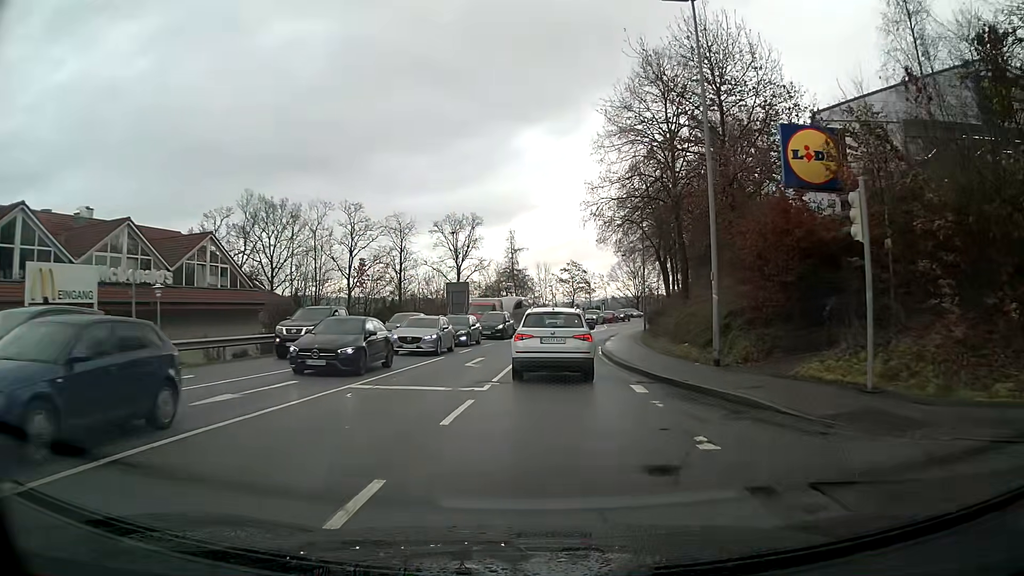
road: tertiary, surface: asphalt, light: Day
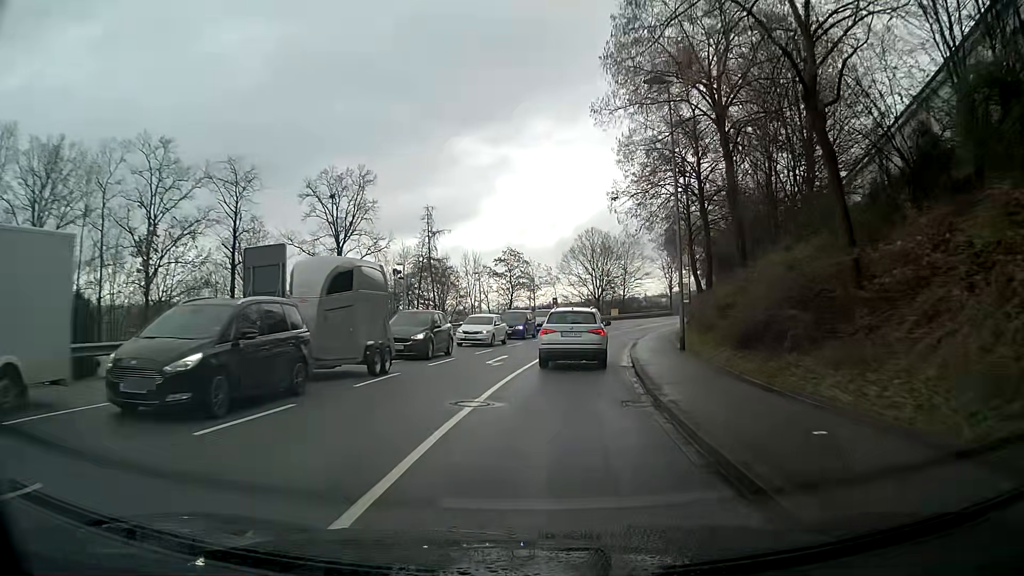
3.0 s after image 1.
(+1.5, +31.6) m; +7°
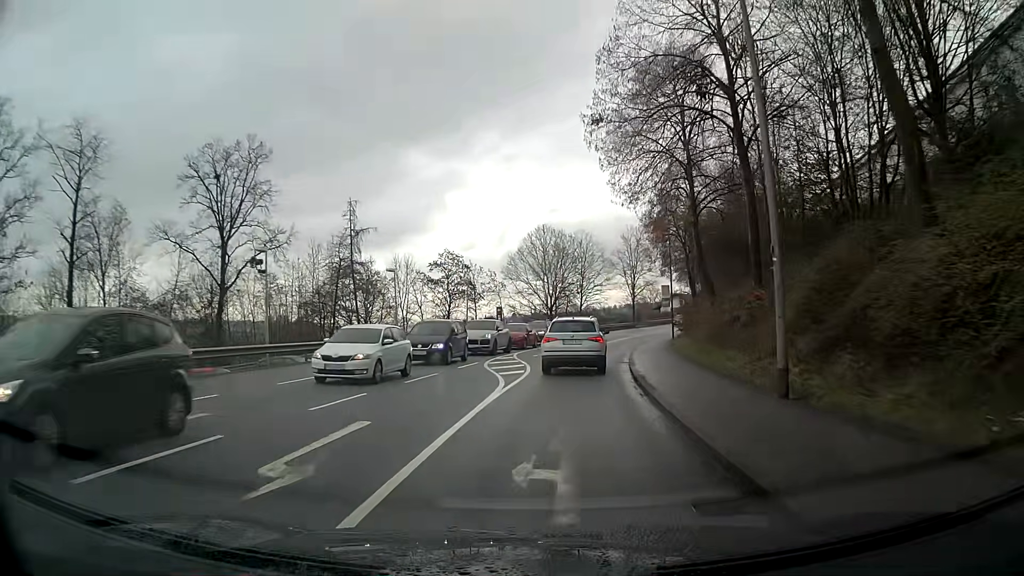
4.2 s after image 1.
(+0.6, +14.1) m; +4°
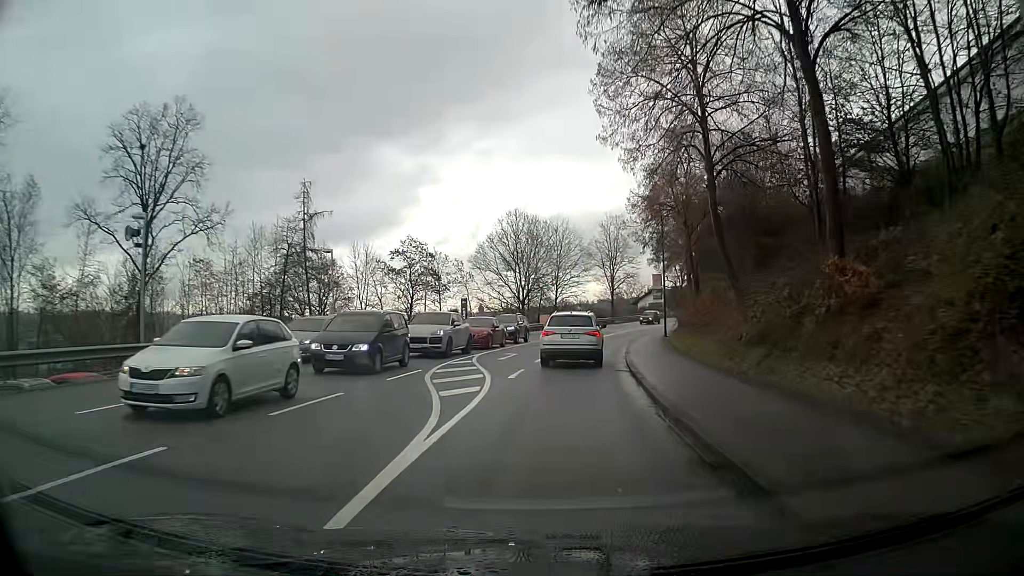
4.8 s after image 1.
(+0.1, +7.2) m; +2°
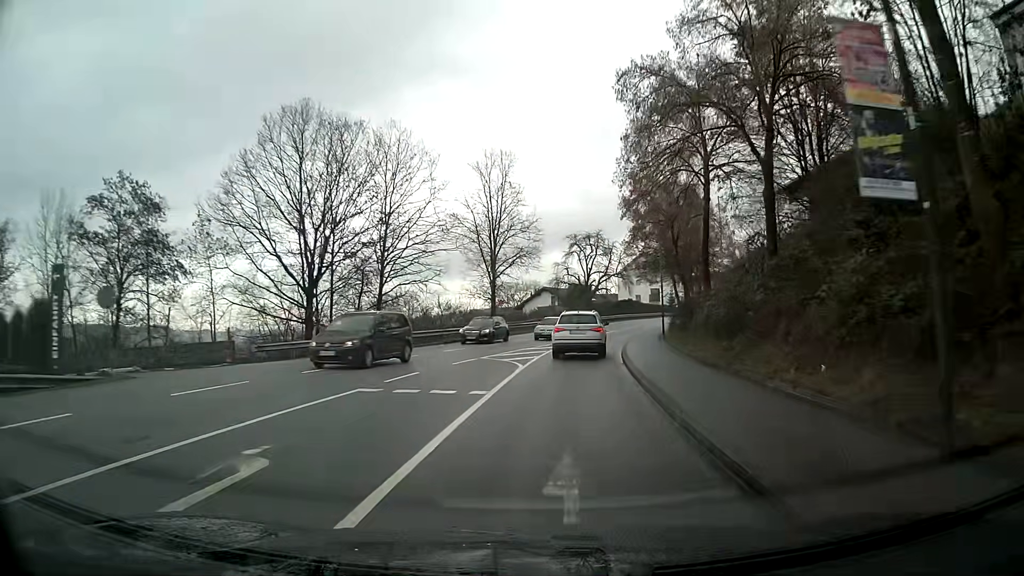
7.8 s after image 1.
(+3.4, +37.7) m; +11°
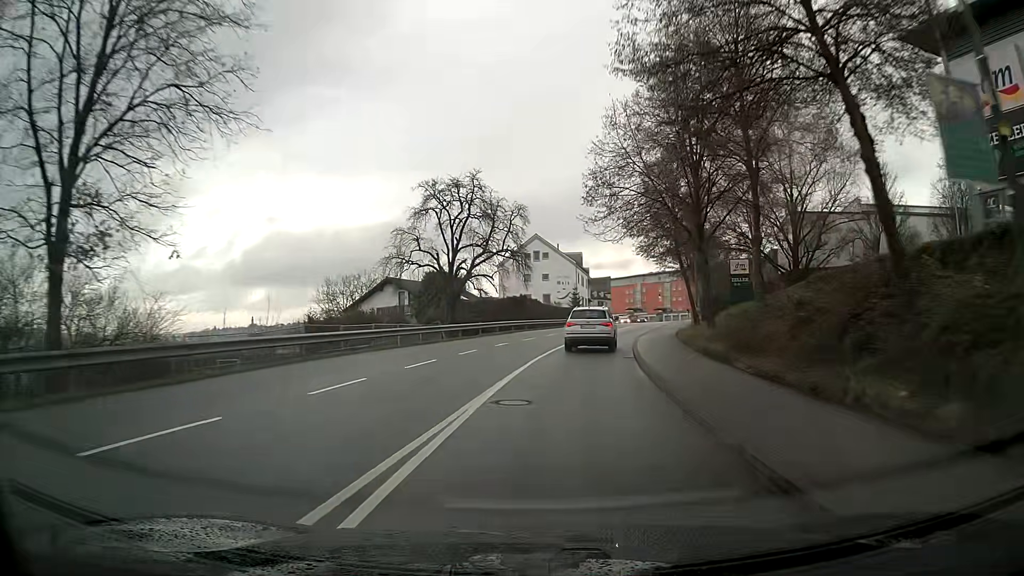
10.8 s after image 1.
(+3.6, +40.1) m; +11°
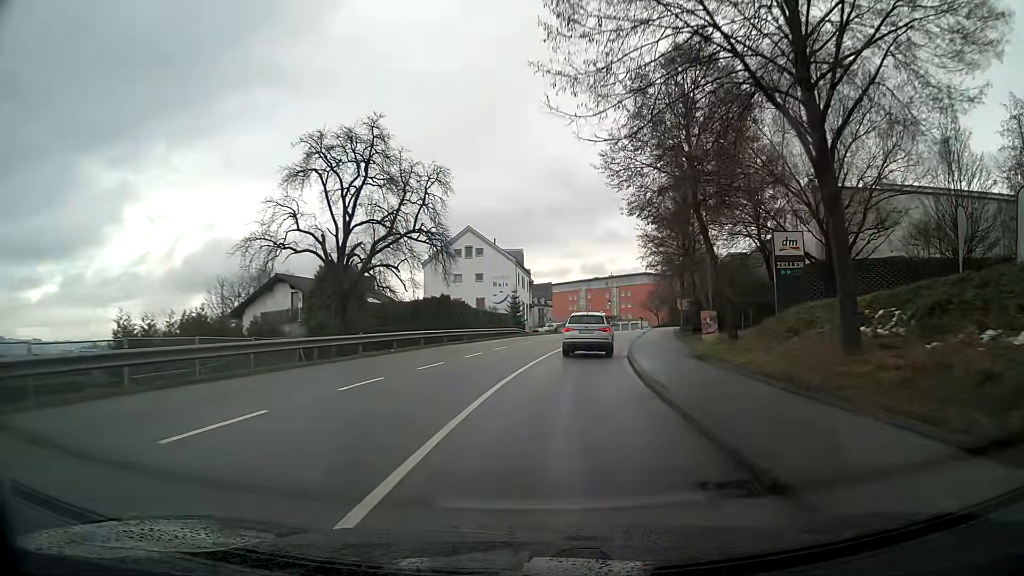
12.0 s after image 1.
(+0.8, +16.4) m; +6°
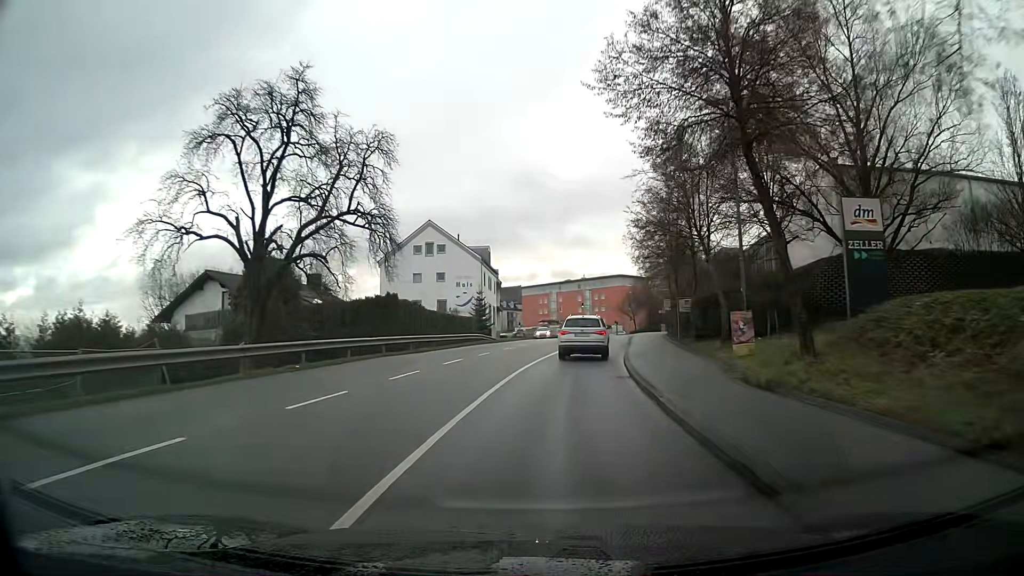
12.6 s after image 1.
(+0.2, +8.2) m; +2°
